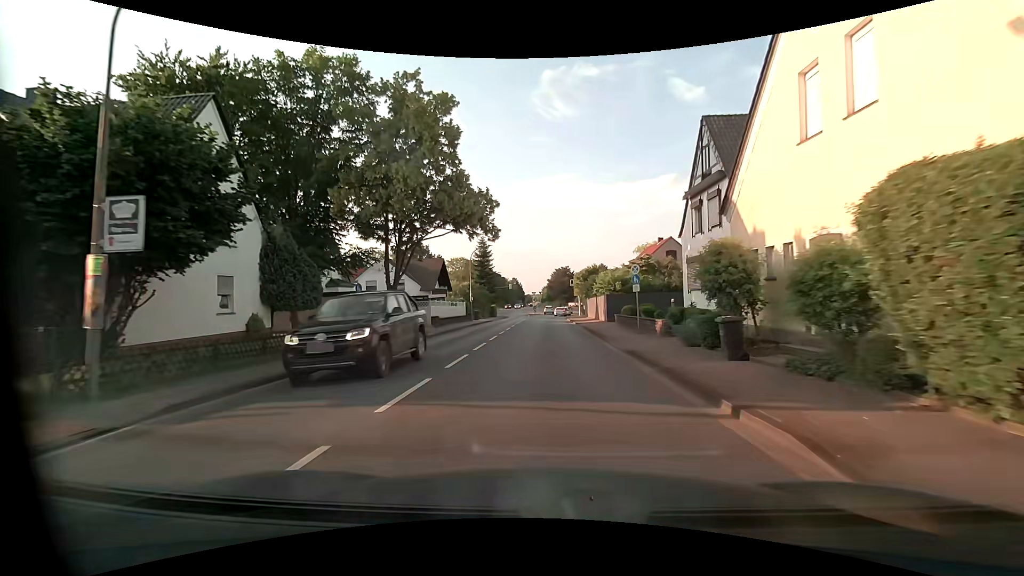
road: primary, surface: asphalt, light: Day
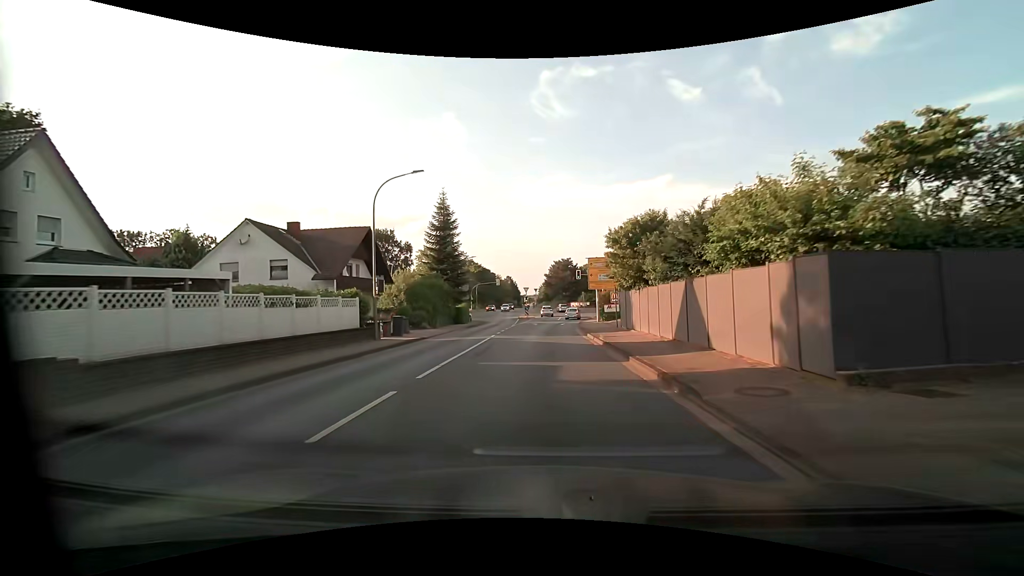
(+0.1, +28.4) m; 0°
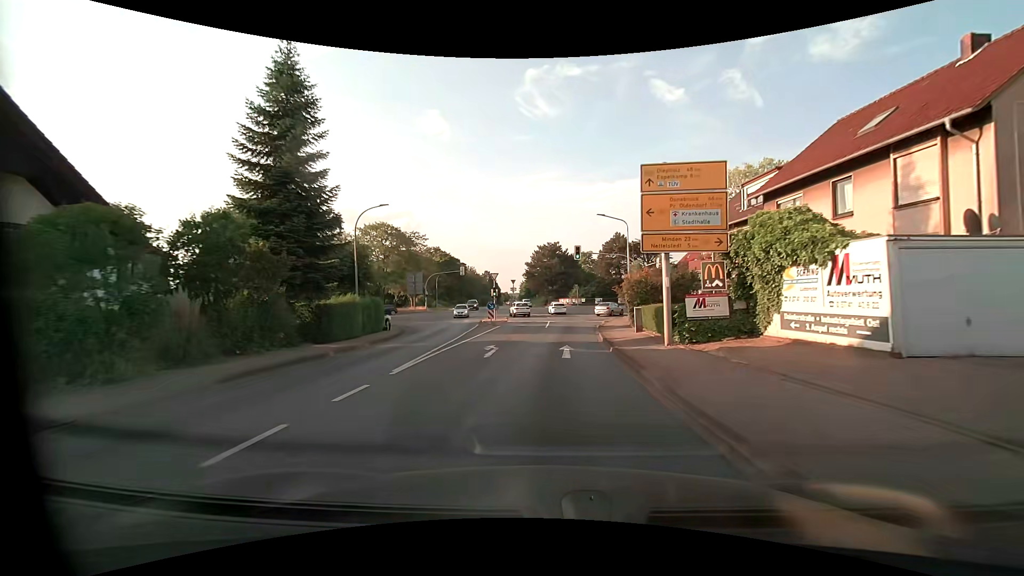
(+0.3, +28.5) m; +2°
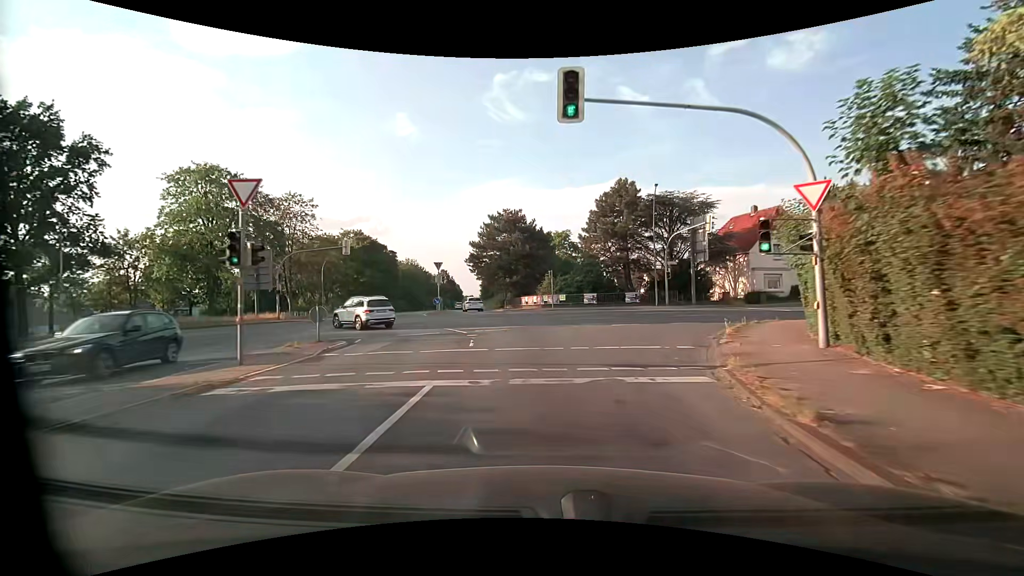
(+1.9, +35.7) m; +4°
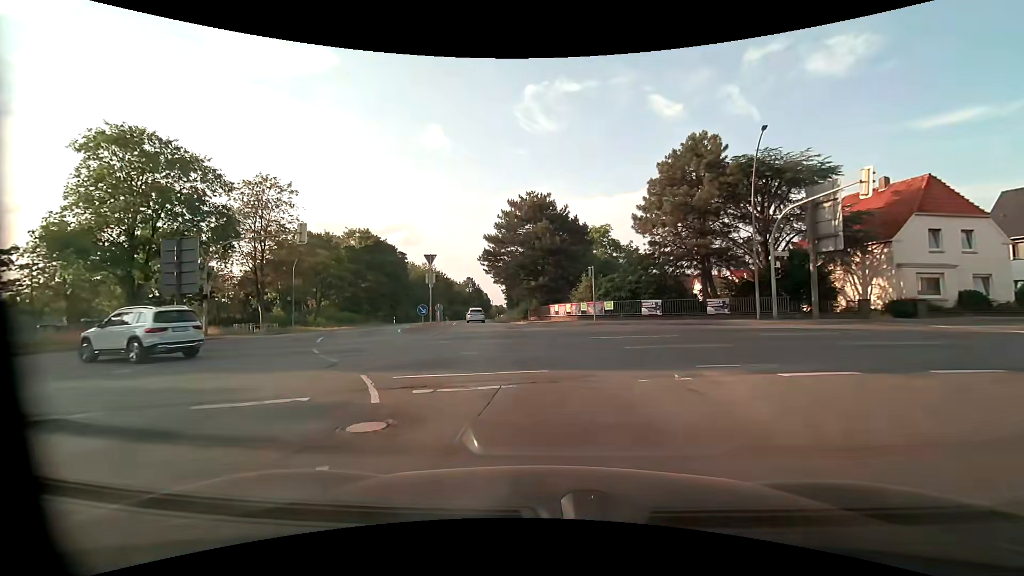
(-0.3, +14.0) m; -3°
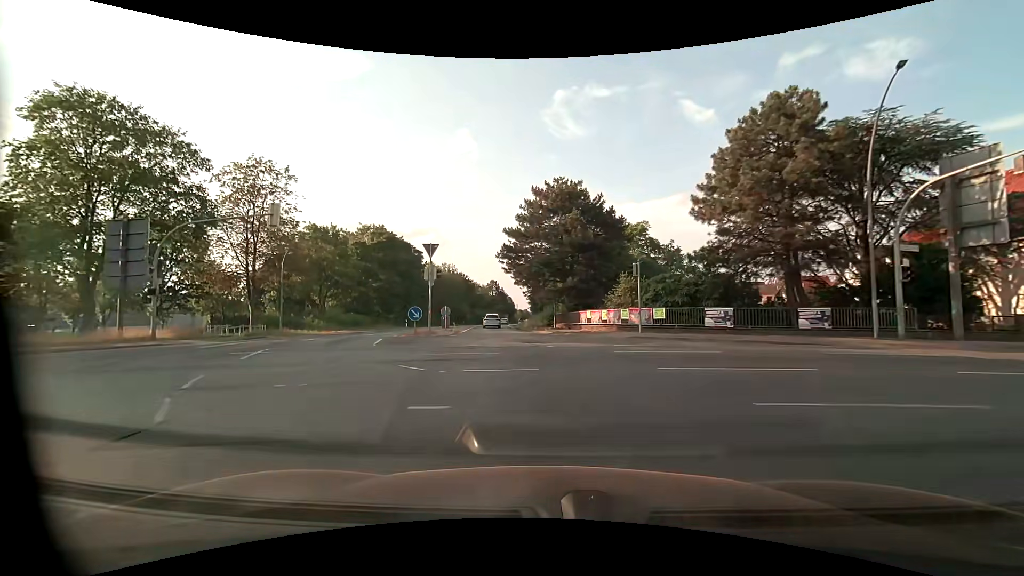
(-0.2, +6.9) m; -3°
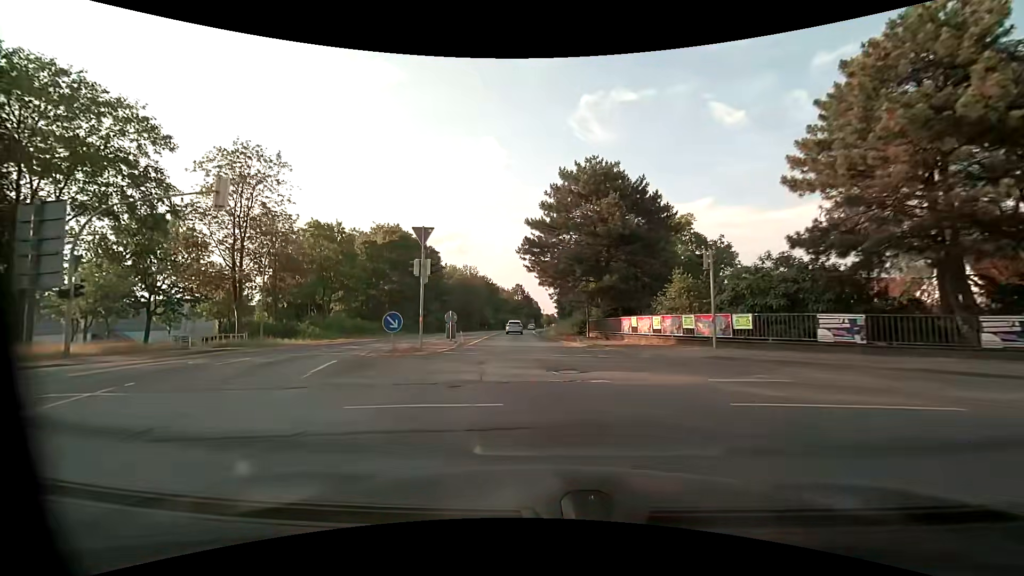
(-0.2, +6.8) m; -3°
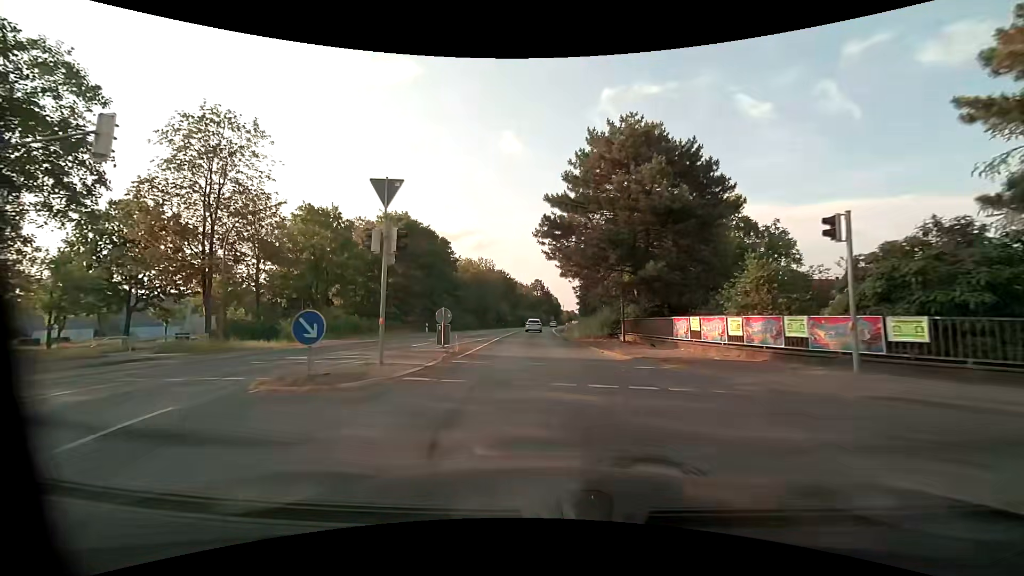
(-0.1, +6.6) m; -2°
(0, +10) (0, +20) (-1, +30) (-1, +40) (-1, +50) (-1, +60) (-1, +70) (-1, +80) (-1, +90) (0, +100) m
